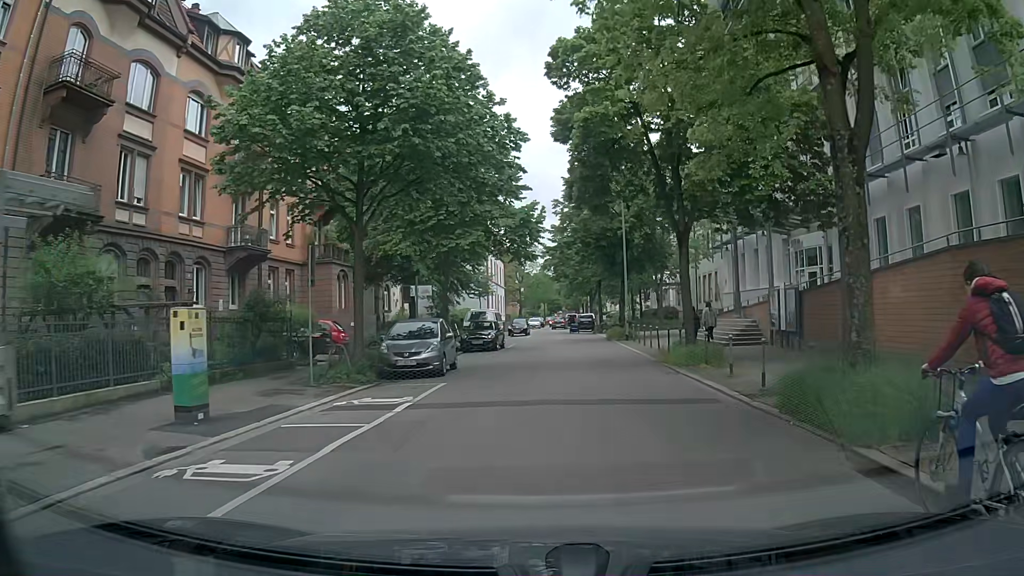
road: unclassified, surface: asphalt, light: Day
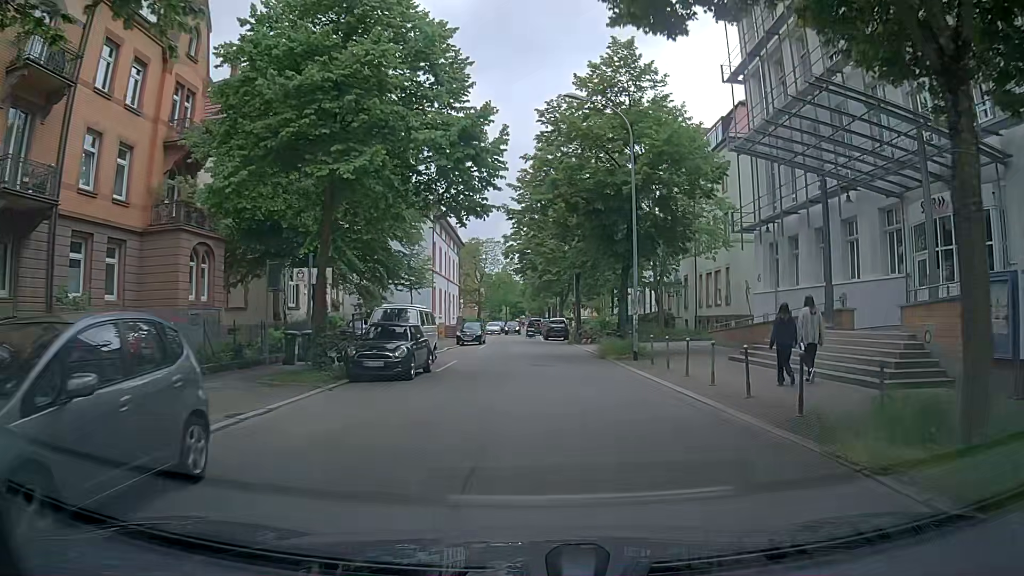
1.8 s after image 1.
(+0.3, +14.3) m; +3°
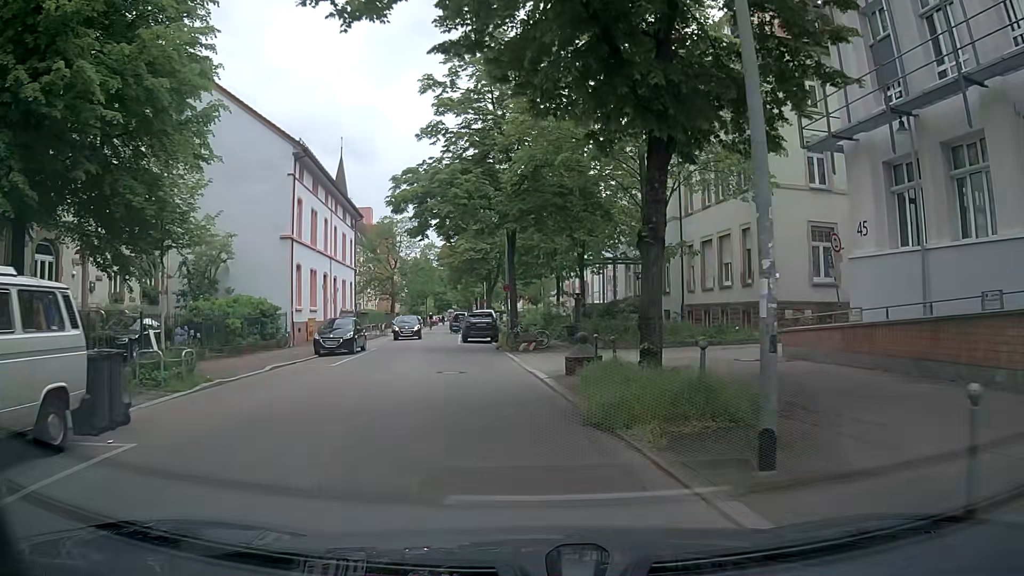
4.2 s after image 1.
(+0.9, +17.6) m; +4°
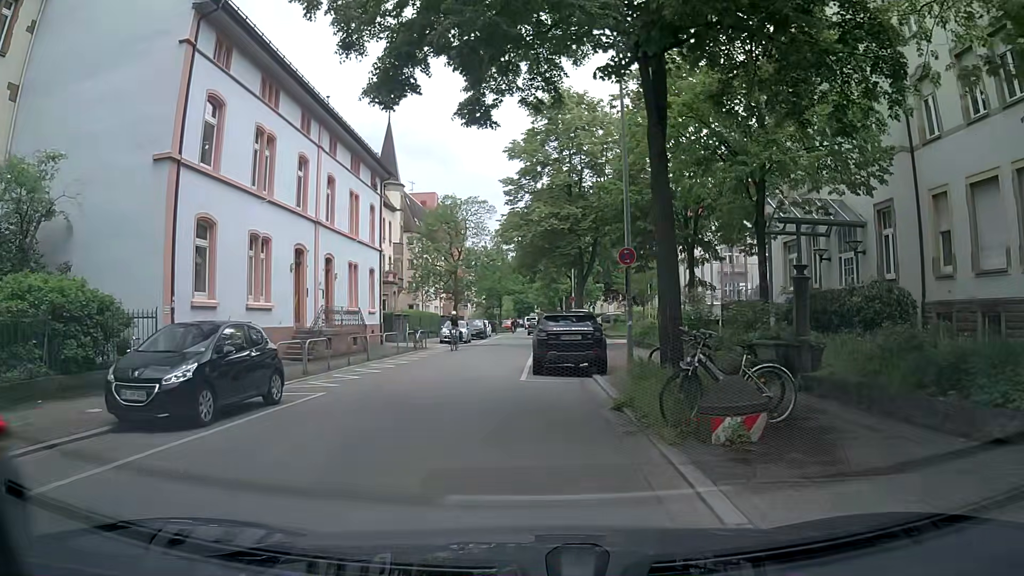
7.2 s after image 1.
(-0.7, +18.3) m; -5°
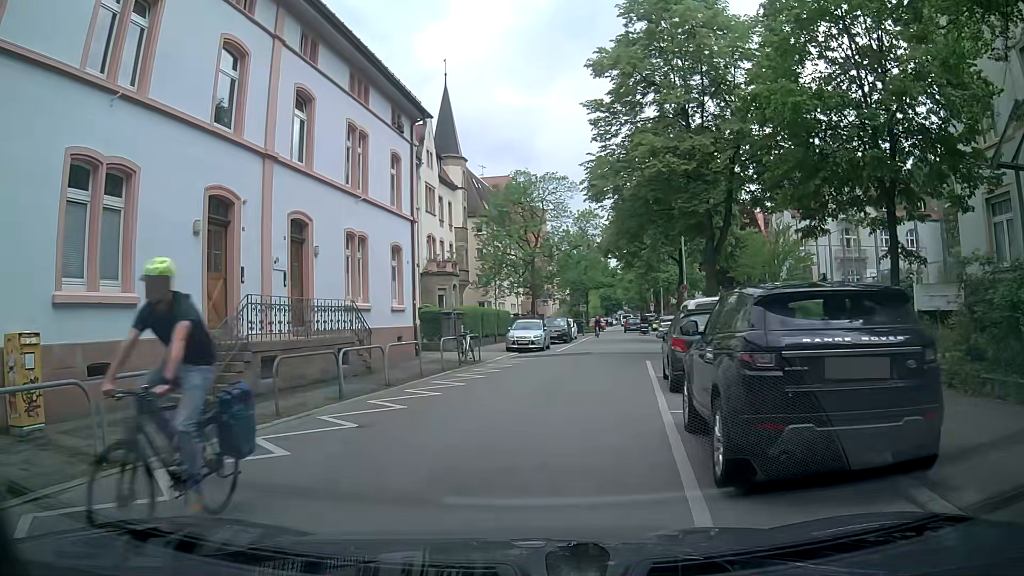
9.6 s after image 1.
(-0.3, +12.1) m; -4°
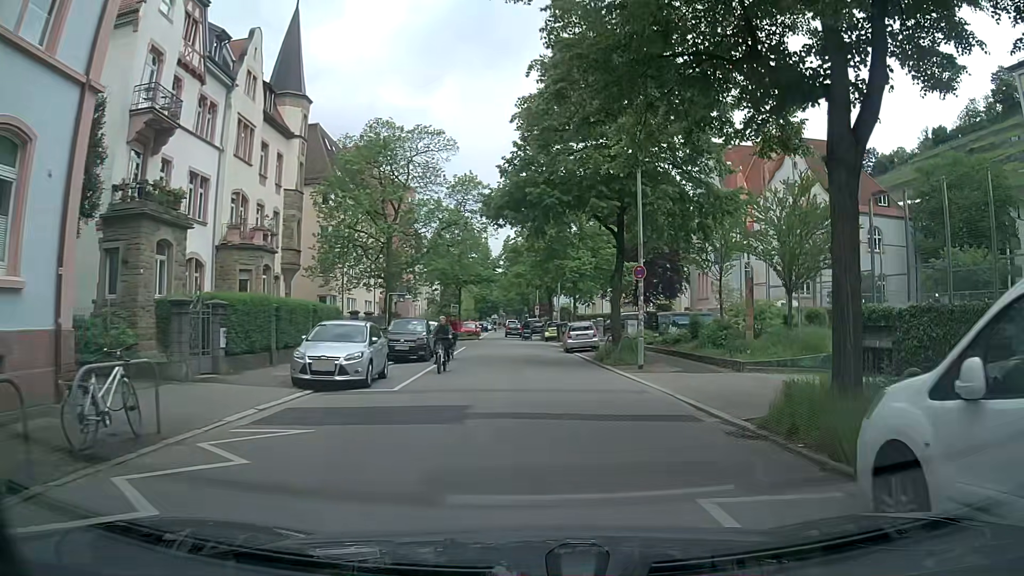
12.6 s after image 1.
(+0.3, +16.5) m; +8°
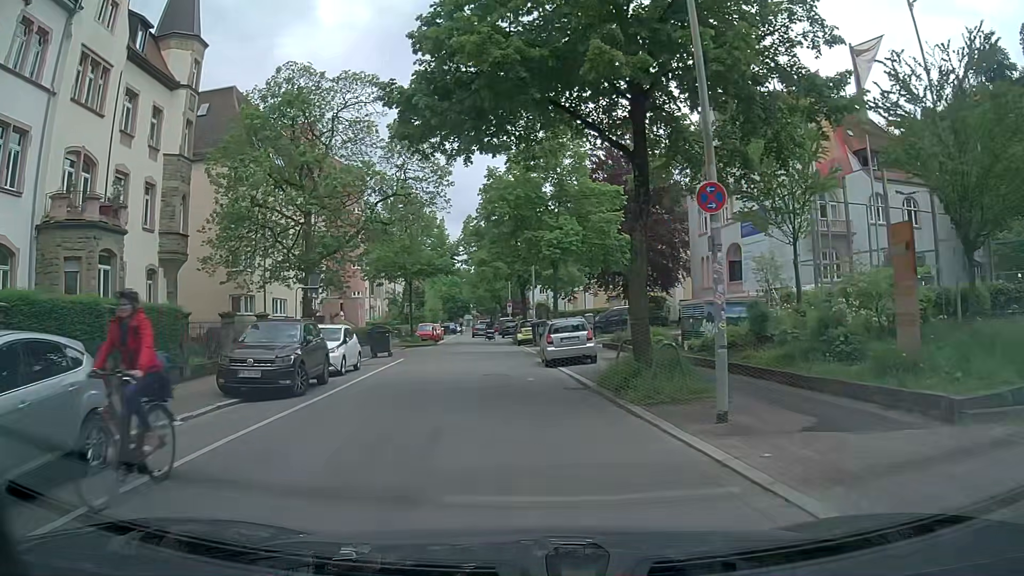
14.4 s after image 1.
(+0.4, +11.5) m; +3°
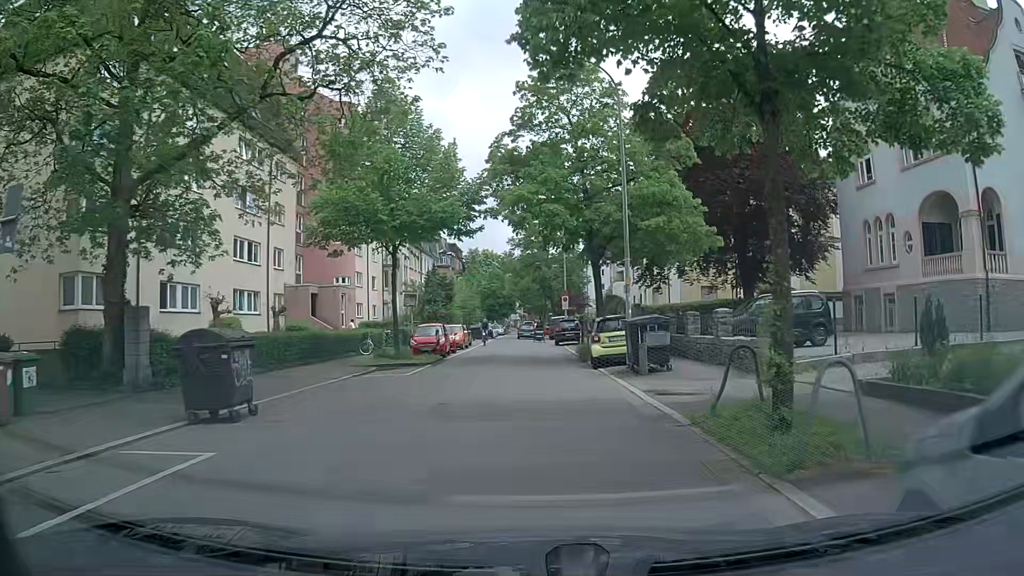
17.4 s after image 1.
(-1.2, +20.9) m; -4°
(0, +10) (0, +20) (0, +30) (-1, +40) (-1, +50) (-1, +60) (-1, +70) (-1, +80) (-1, +90) (-1, +100) m
